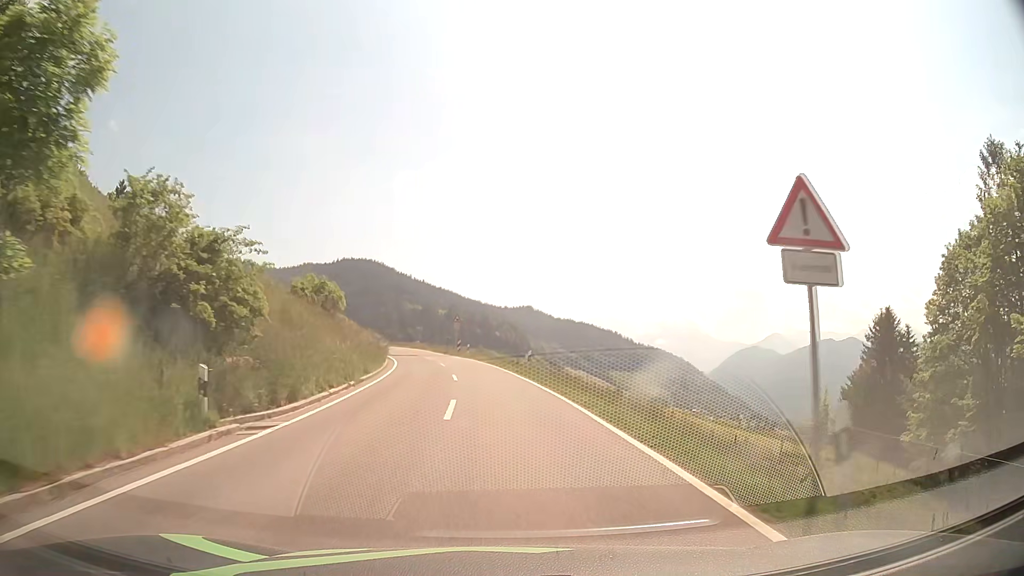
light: Day
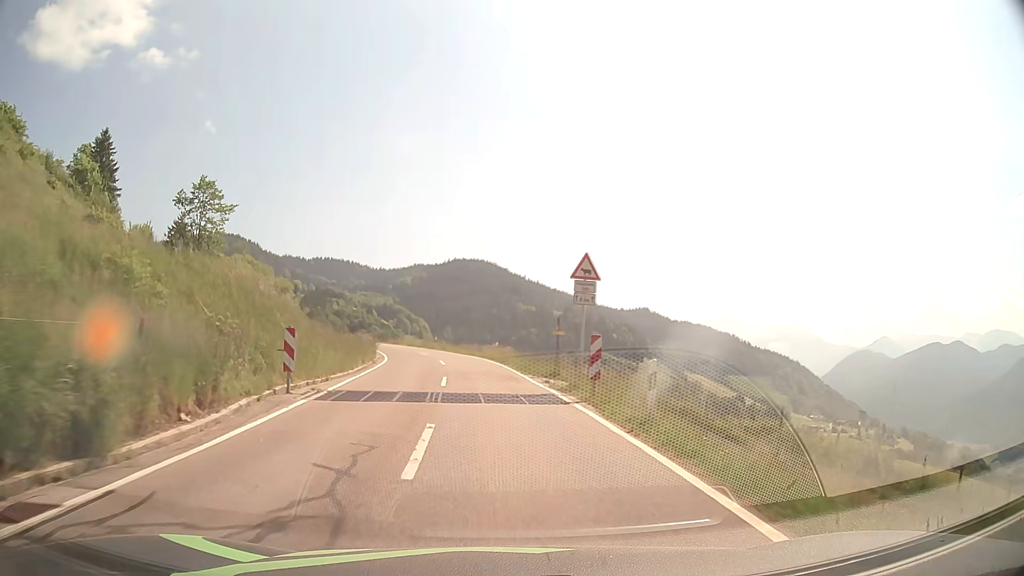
(-3.2, +41.8) m; -10°
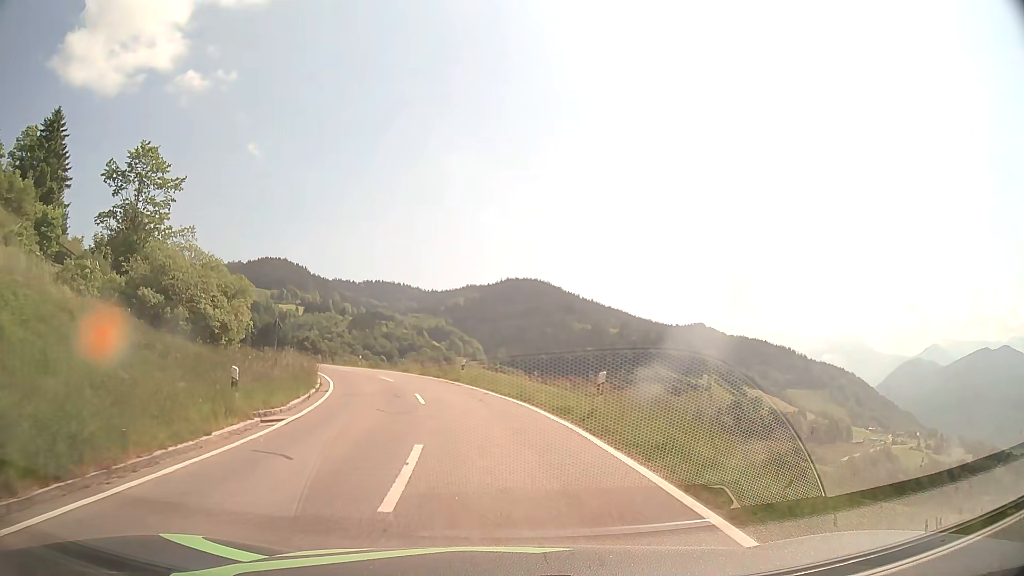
(-1.0, +24.6) m; -5°
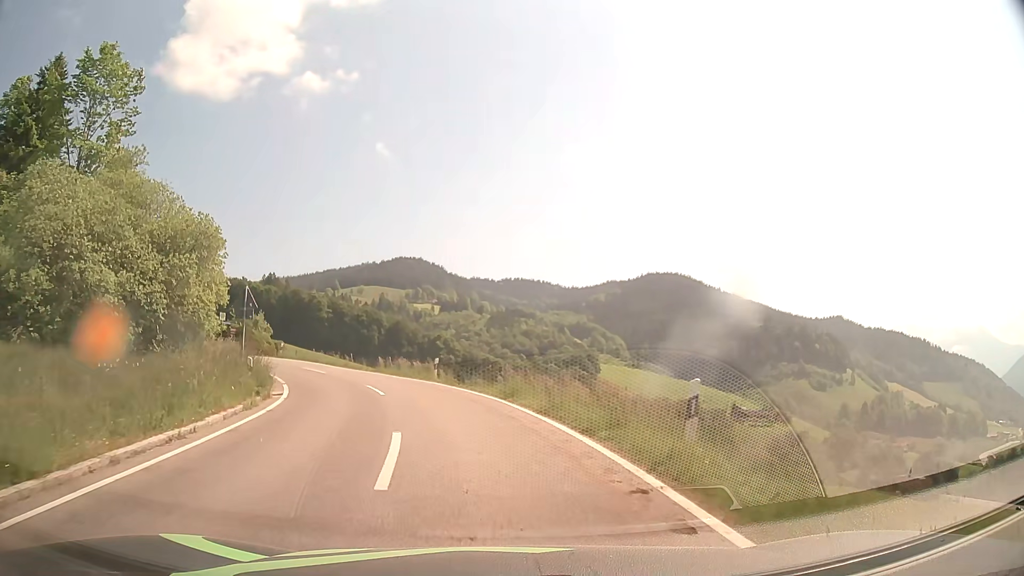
(-2.0, +23.8) m; -11°
(-1, +10) (-3, +20) (-6, +29) (-11, +38) (-18, +45) (-27, +50) (-36, +54) (-45, +57) (-55, +57) (-65, +57) m
